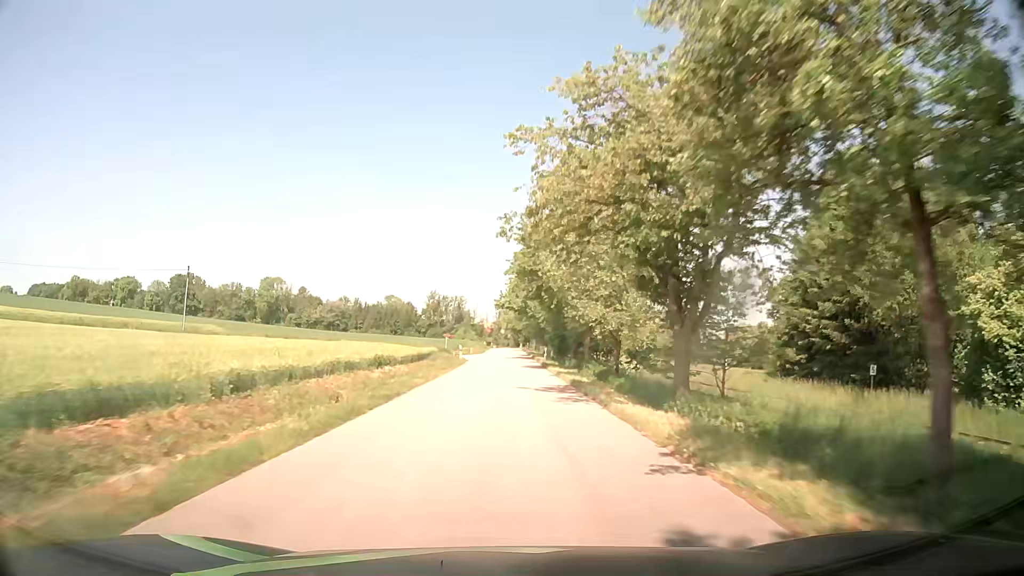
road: tertiary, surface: asphalt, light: Day
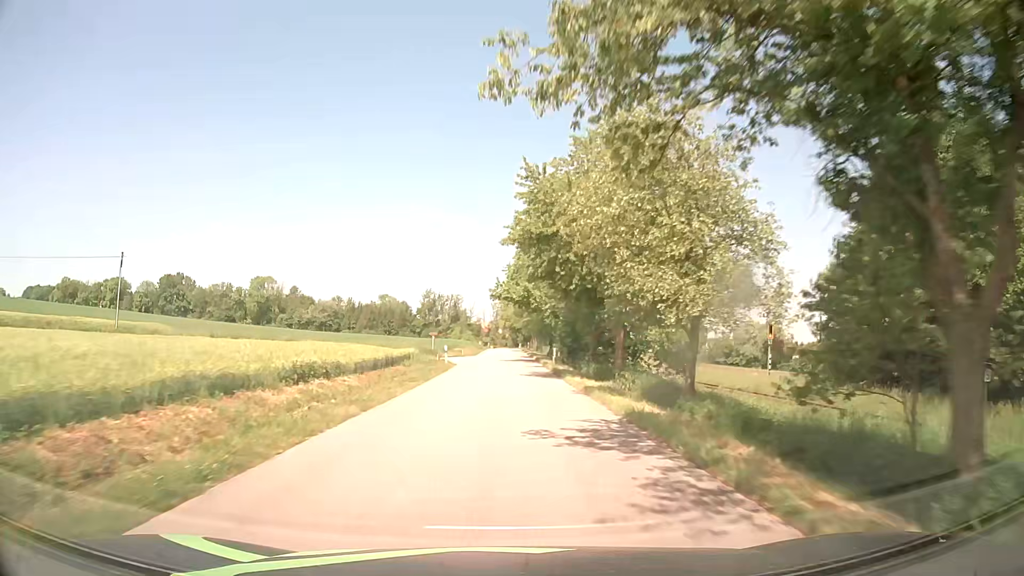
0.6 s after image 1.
(0.0, +10.7) m; 0°
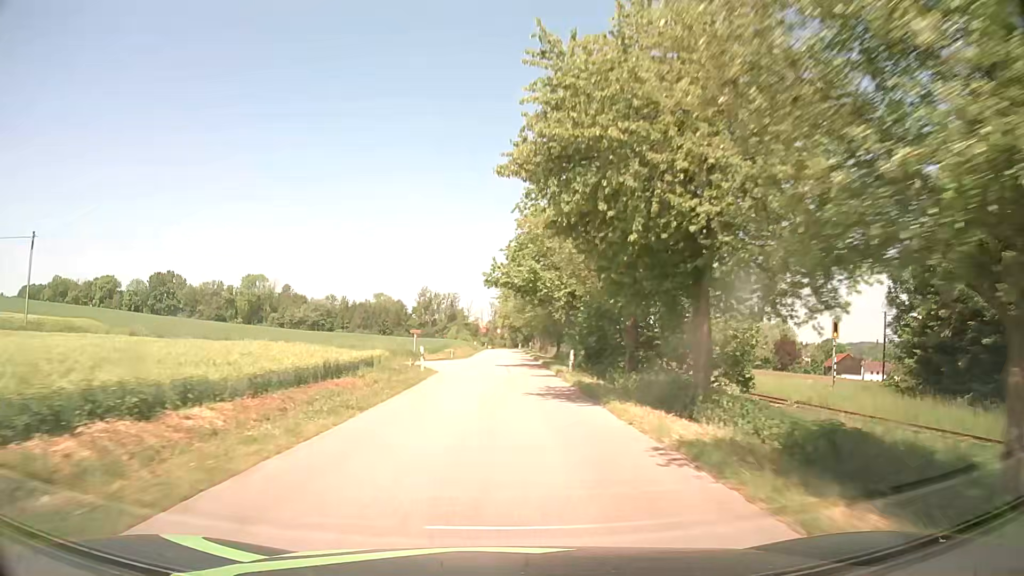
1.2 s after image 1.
(0.0, +10.7) m; 0°
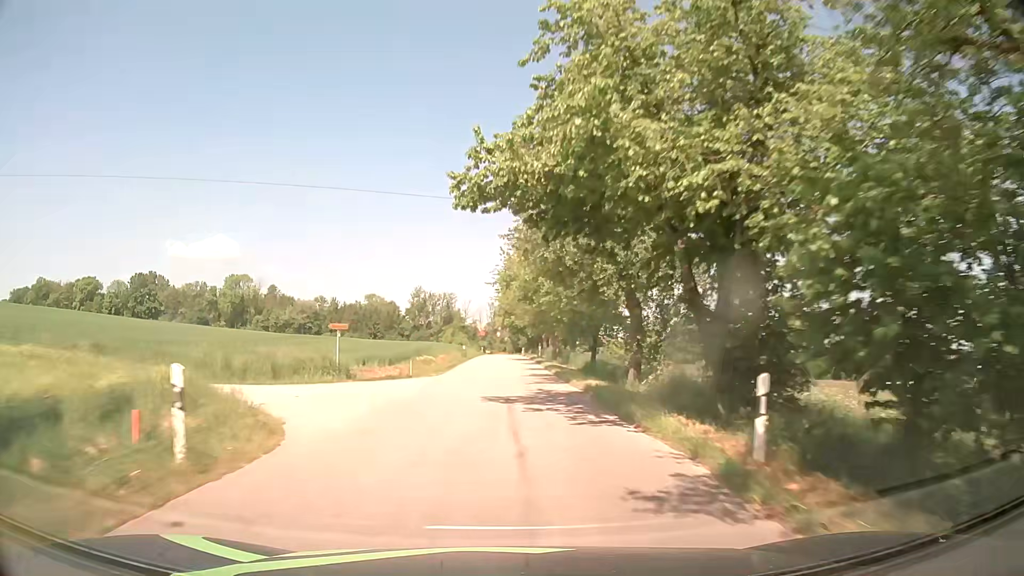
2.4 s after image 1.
(0.0, +21.4) m; 0°
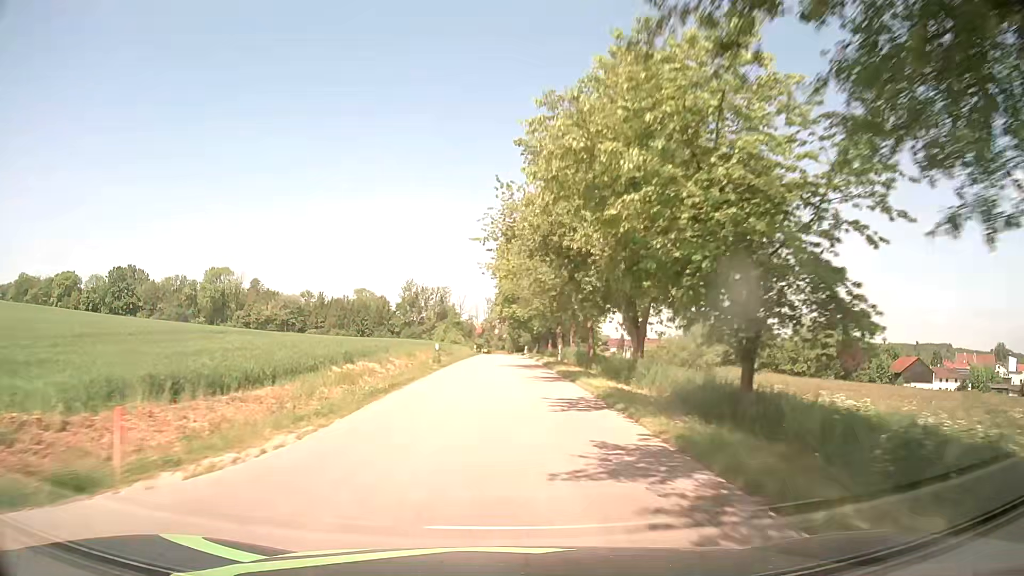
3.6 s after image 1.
(0.0, +21.4) m; +1°
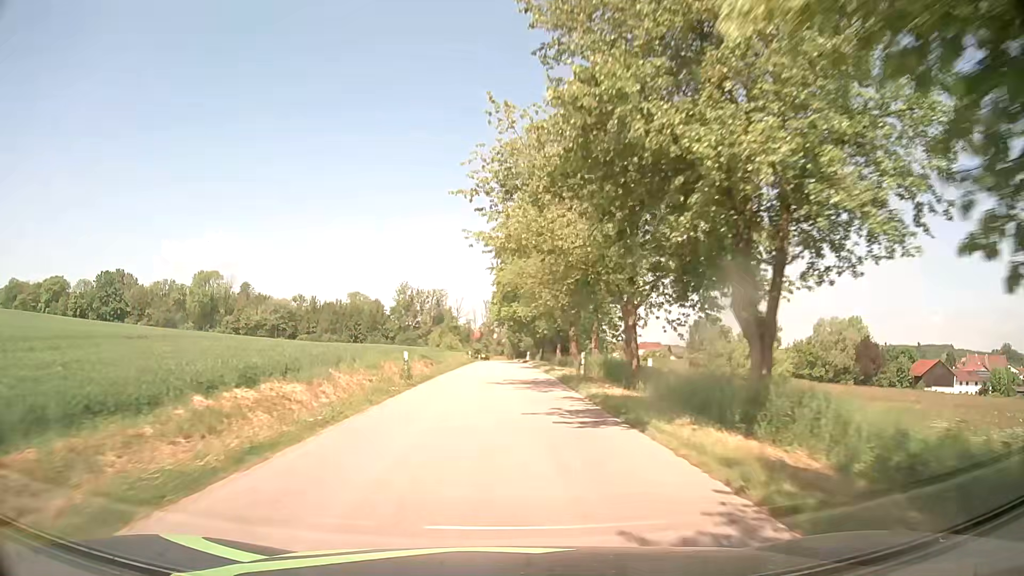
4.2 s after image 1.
(-0.1, +10.7) m; 0°
